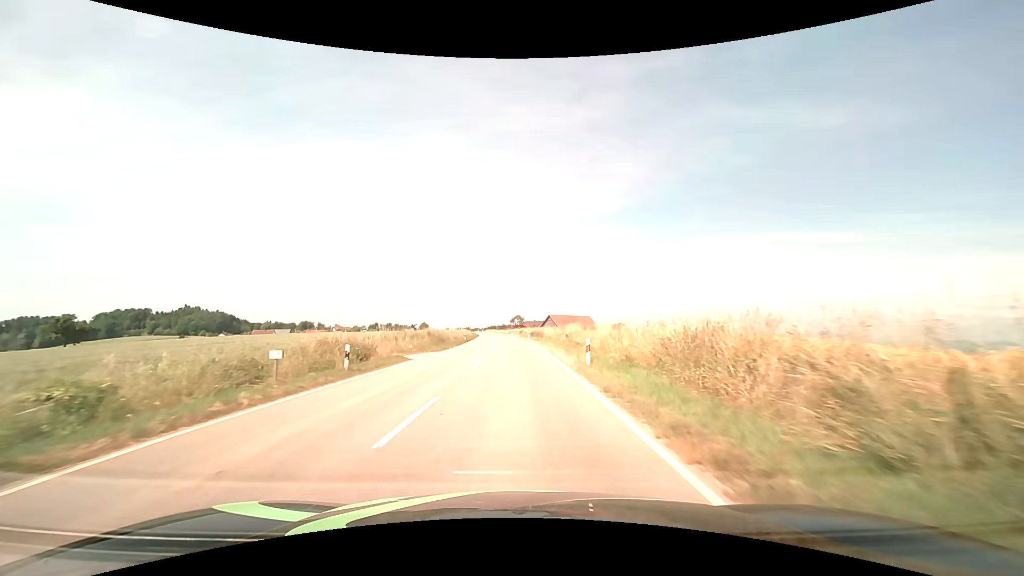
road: tertiary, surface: asphalt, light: Day
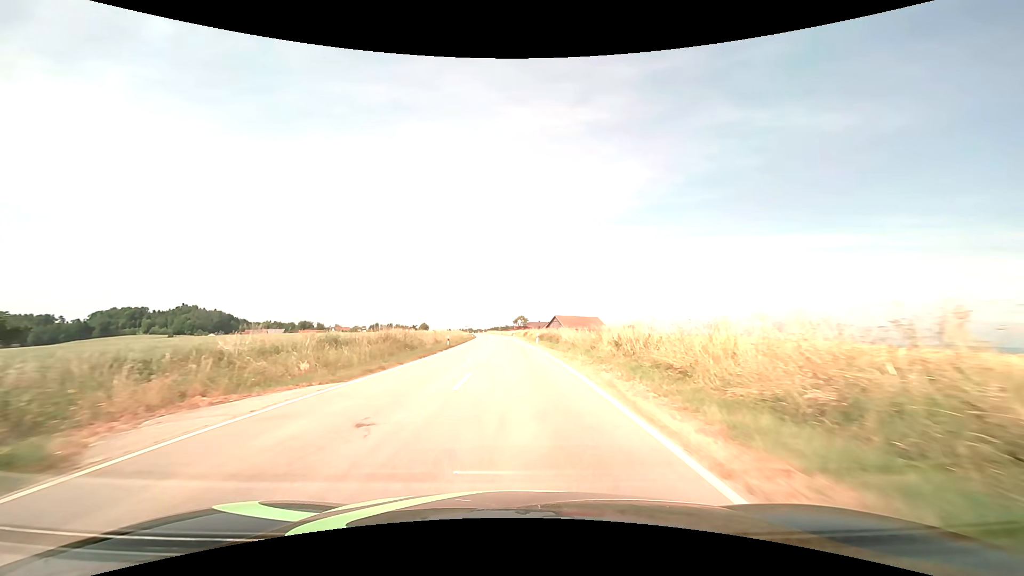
(-0.1, +18.0) m; 0°
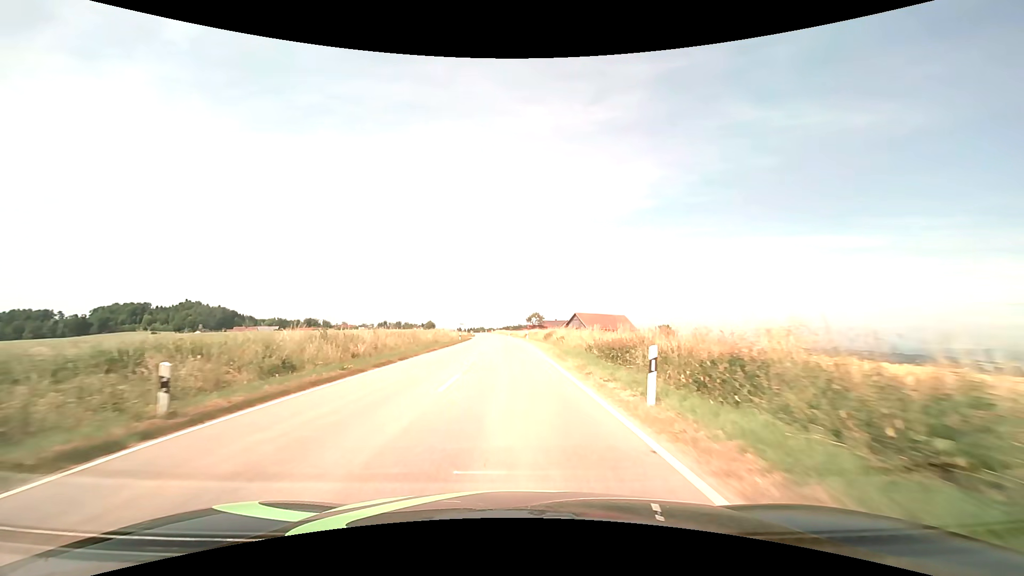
(-0.2, +36.3) m; -1°
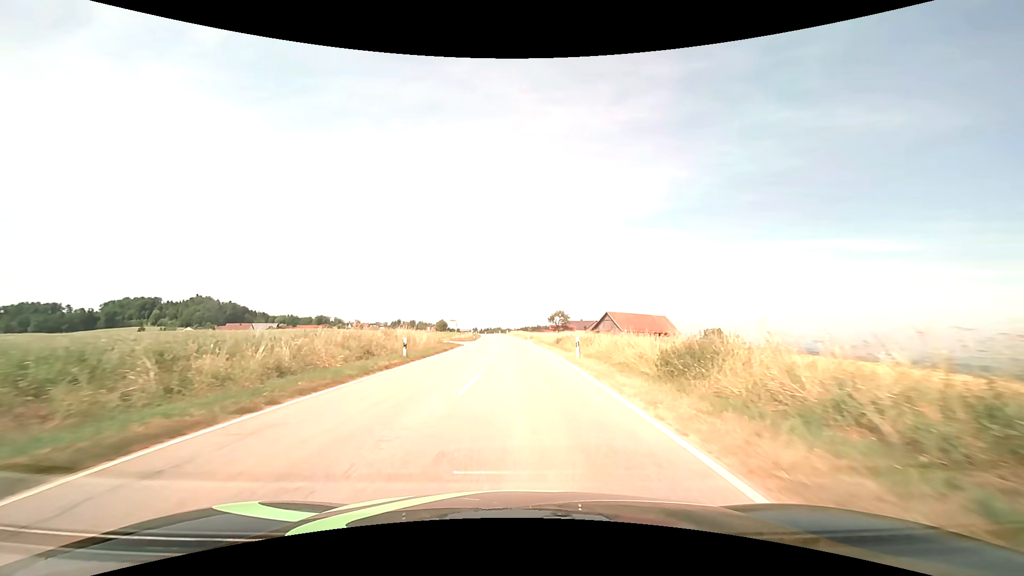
(-0.7, +35.0) m; -2°
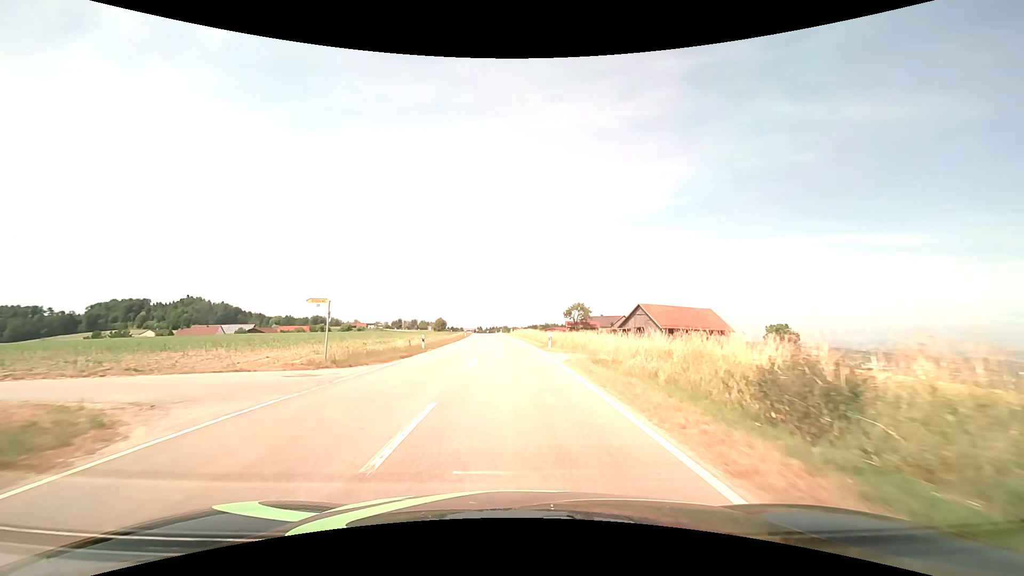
(+0.2, +41.0) m; -1°
